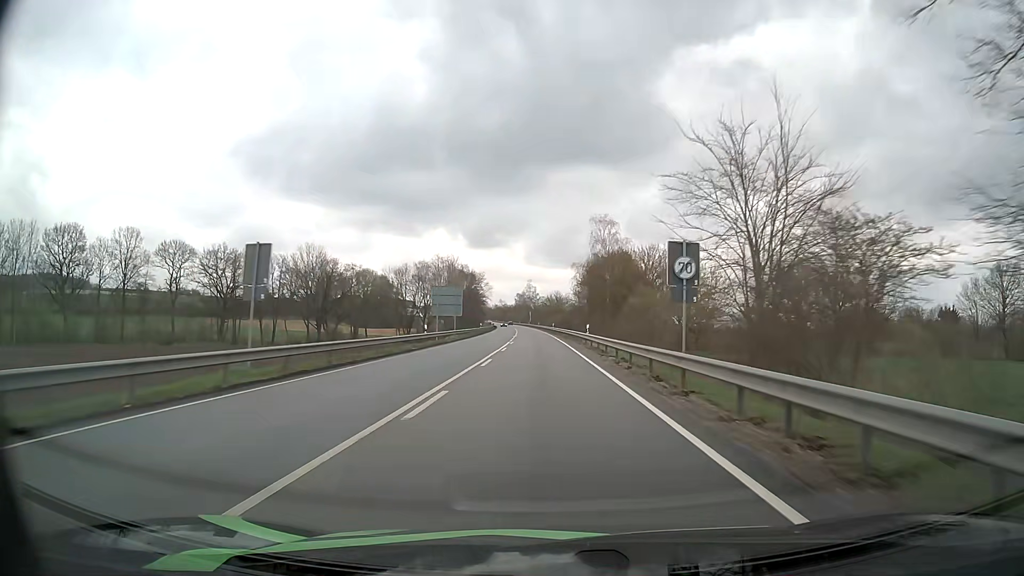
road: primary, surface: asphalt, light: Day
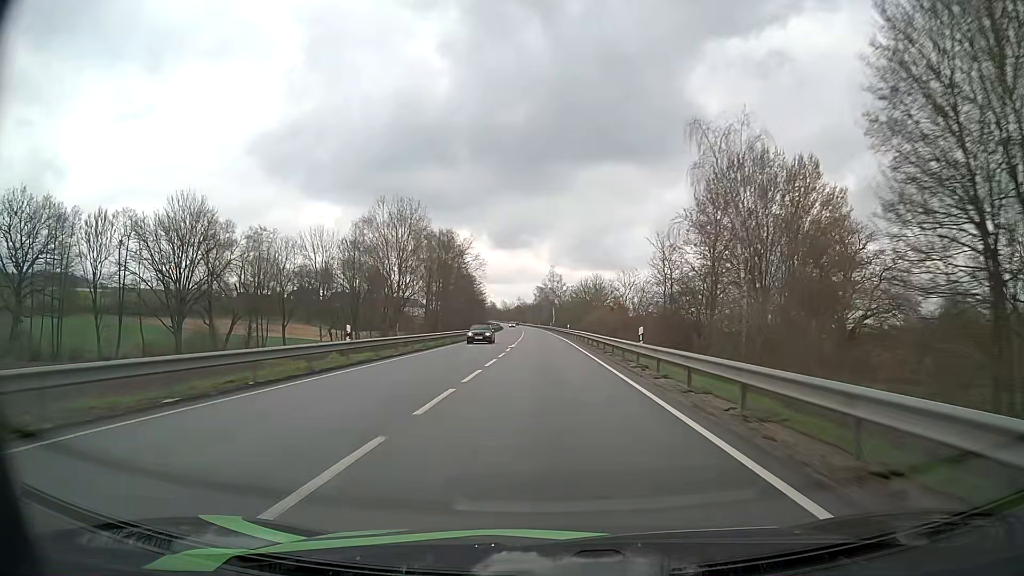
(-1.6, +72.1) m; -2°
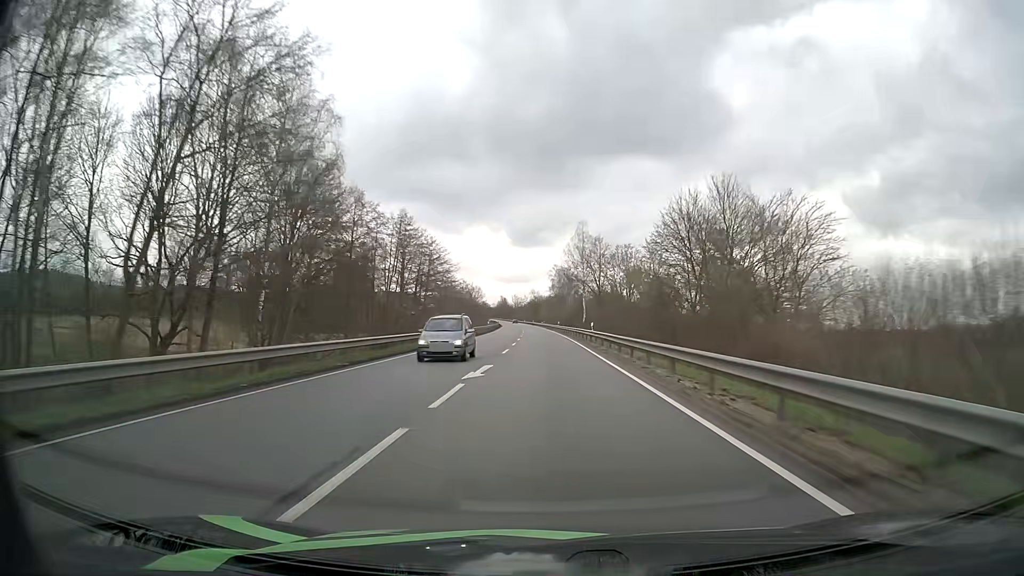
(-0.9, +78.0) m; -1°
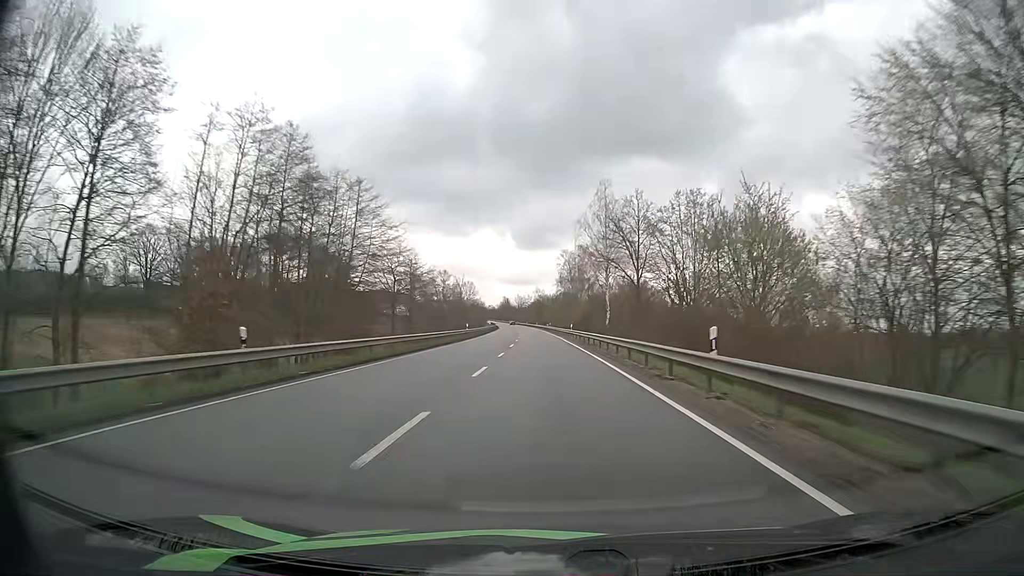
(-0.2, +32.2) m; -1°
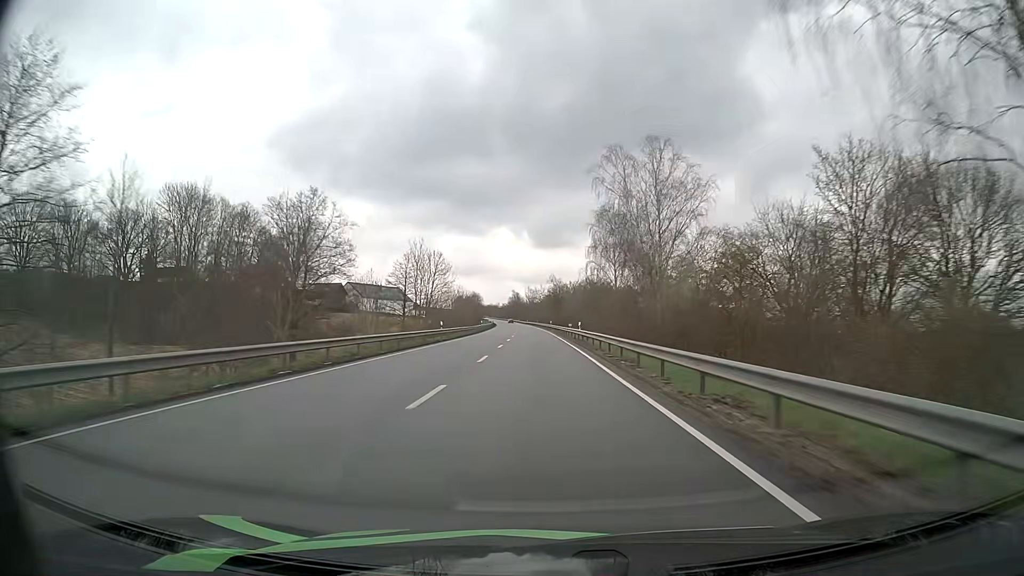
(-0.6, +65.1) m; -1°
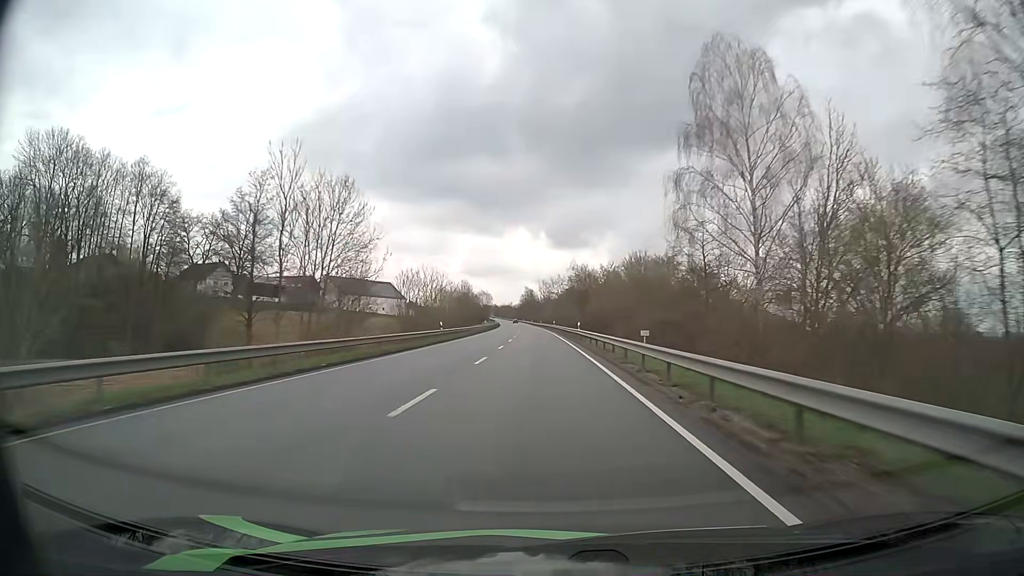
(-0.5, +49.3) m; -1°
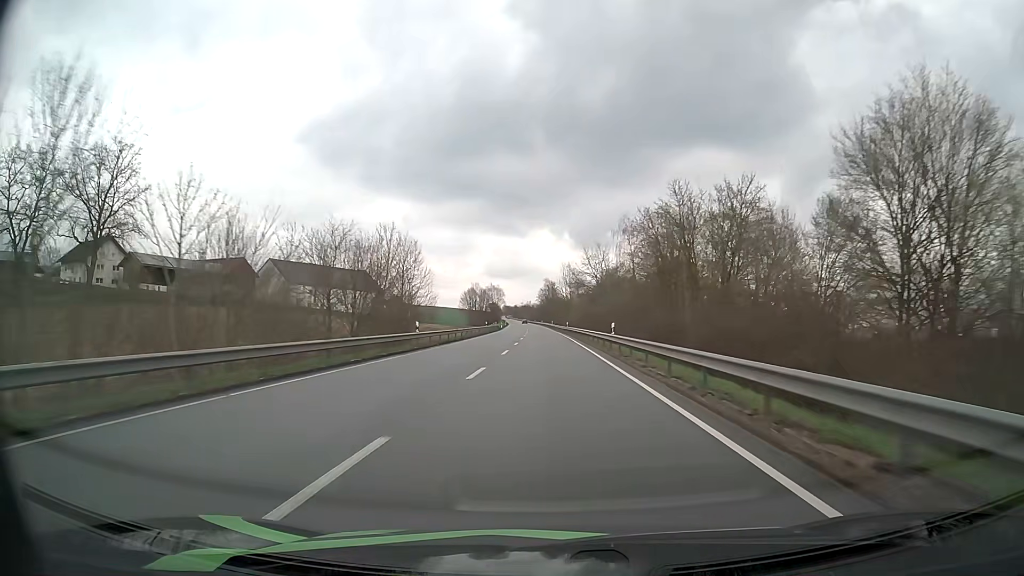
(-1.3, +66.1) m; -2°
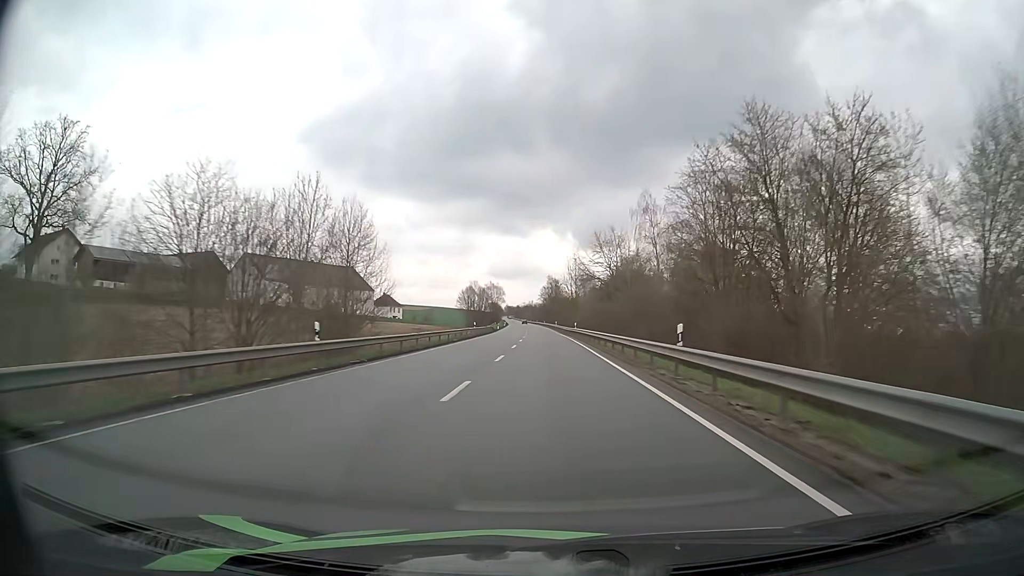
(-0.1, +16.6) m; 0°
(0, +10) (0, +20) (0, +30) (0, +40) (0, +50) (0, +60) (-1, +70) (-1, +80) (-1, +90) (-1, +100) m
